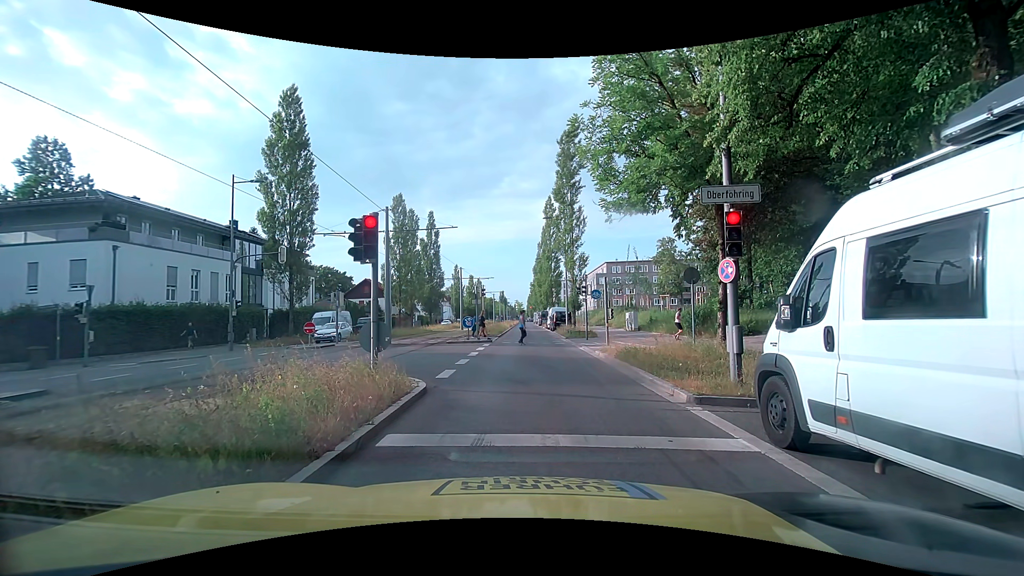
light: Day
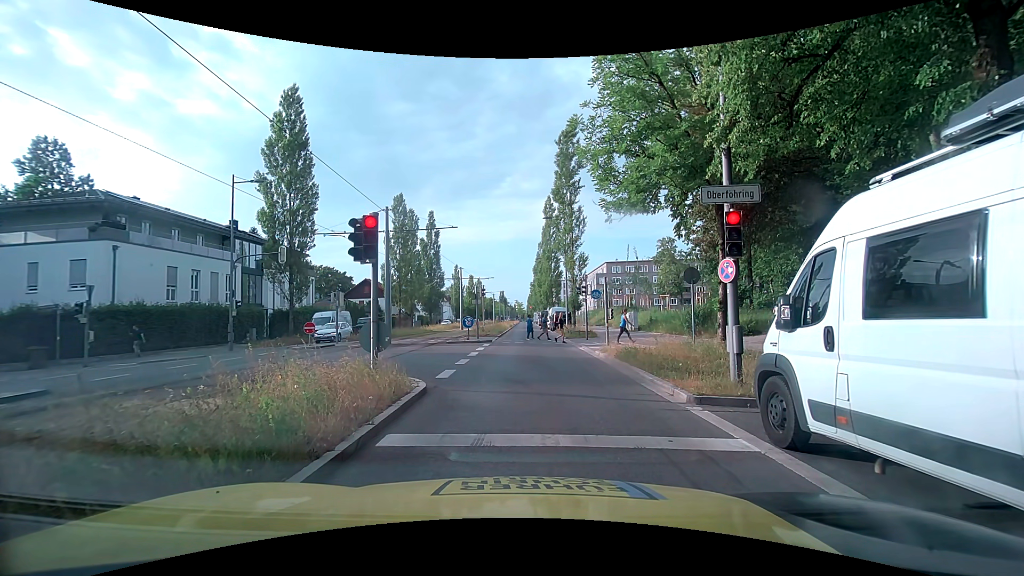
(0.0, 0.0) m; 0°
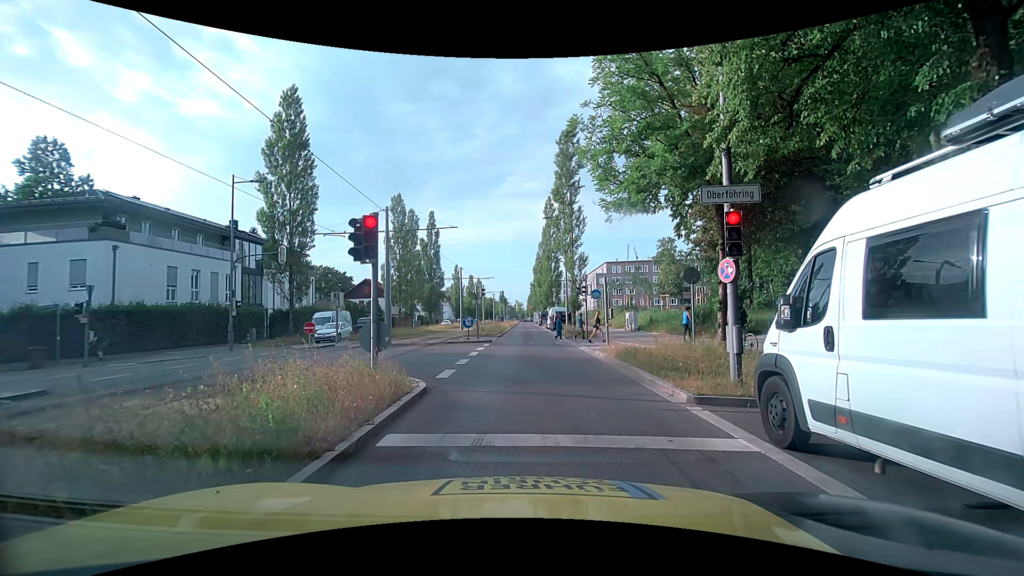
(0.0, 0.0) m; 0°
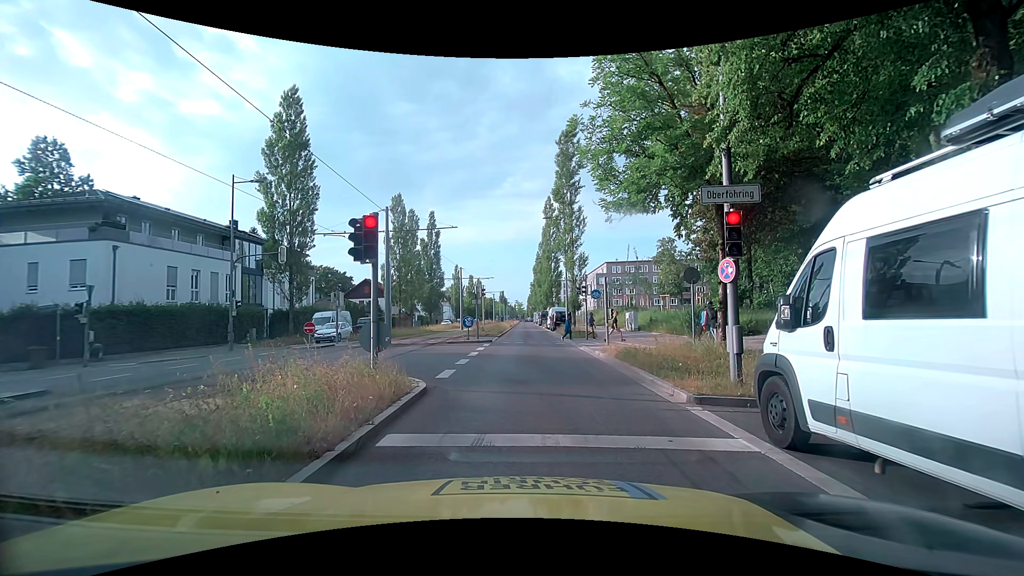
(0.0, 0.0) m; 0°
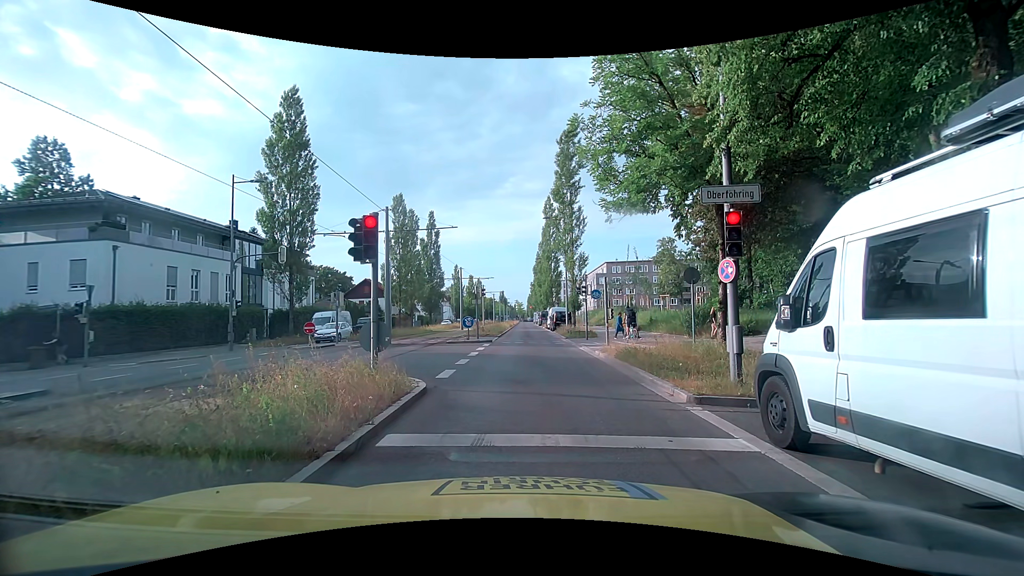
(0.0, 0.0) m; 0°
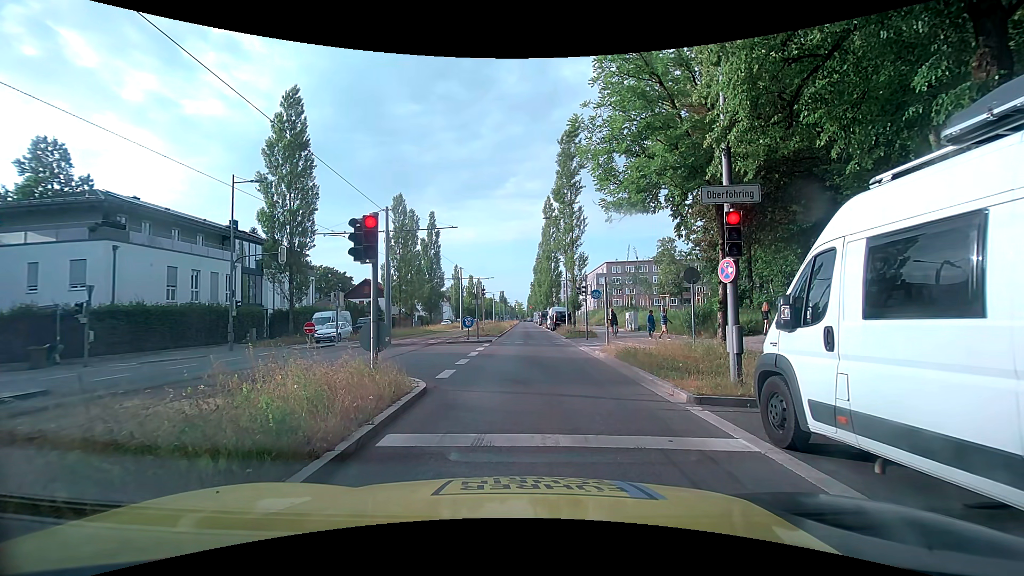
(0.0, 0.0) m; 0°
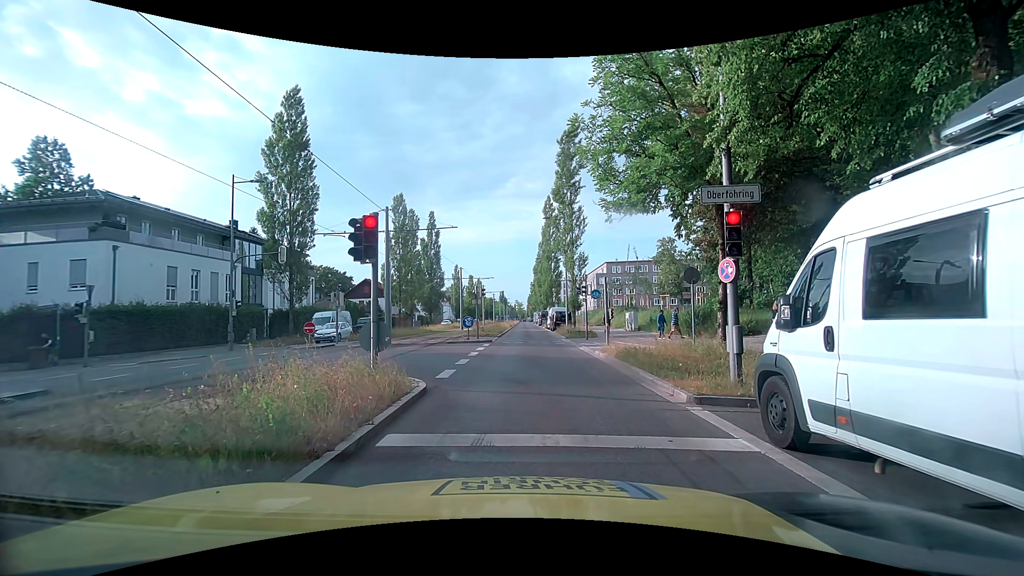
(0.0, 0.0) m; 0°
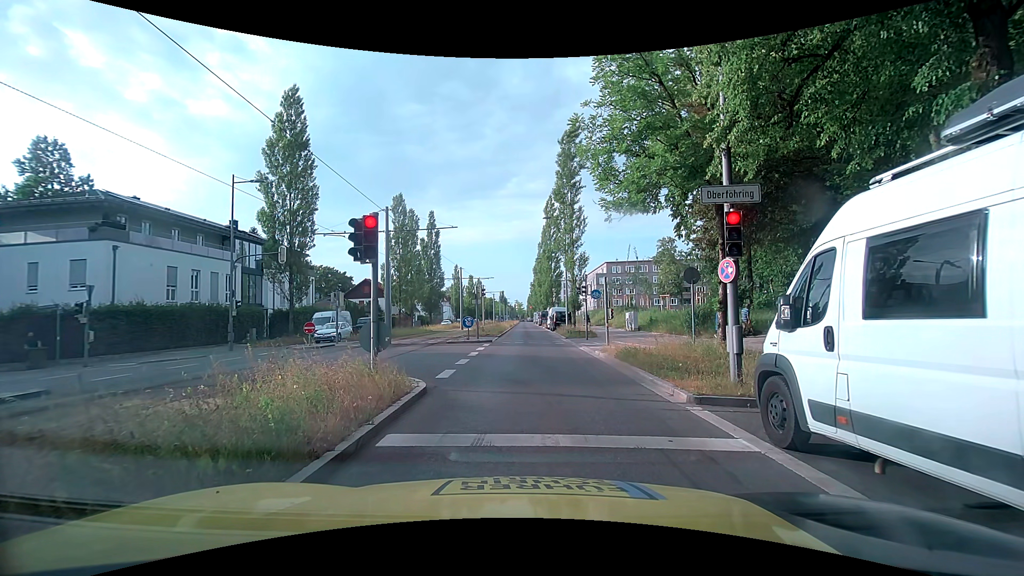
(0.0, 0.0) m; 0°
(0, +10) (0, +20) (-1, +30) (-1, +40) (-1, +50) (-2, +60) (-2, +70) (-3, +80) (-3, +90) (-4, +100) m
